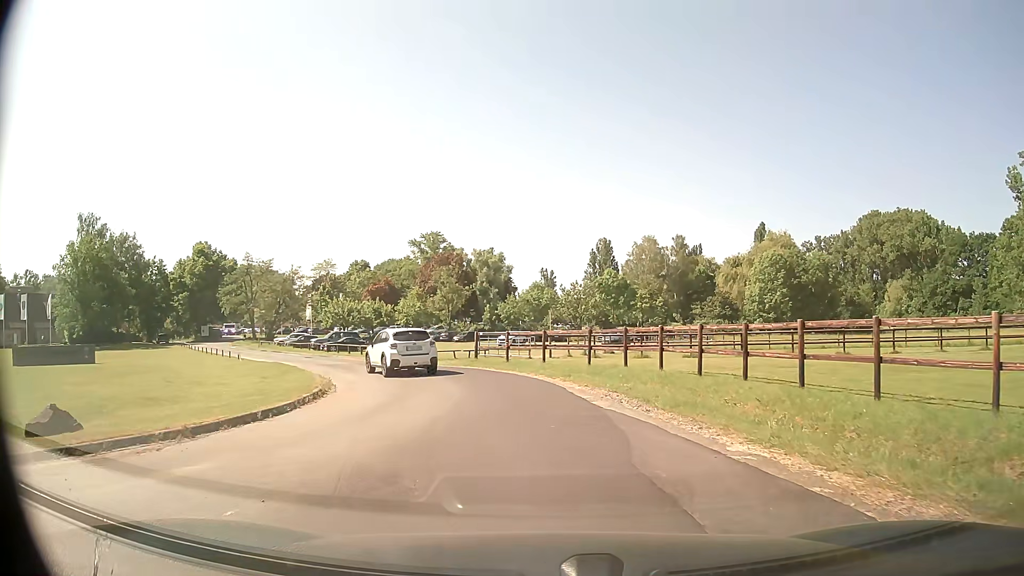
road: service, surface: paved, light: Day
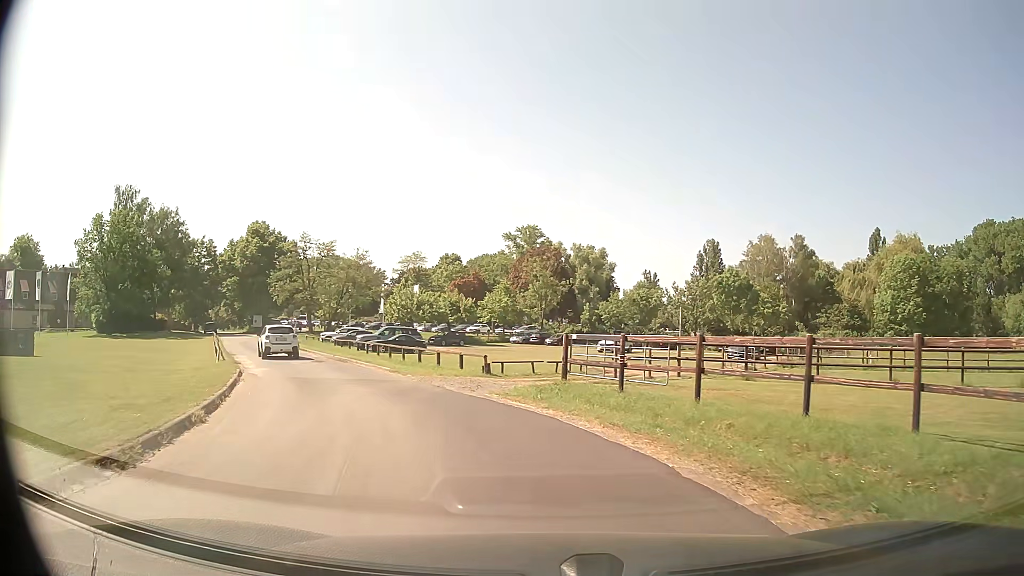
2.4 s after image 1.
(-1.0, +14.2) m; -9°
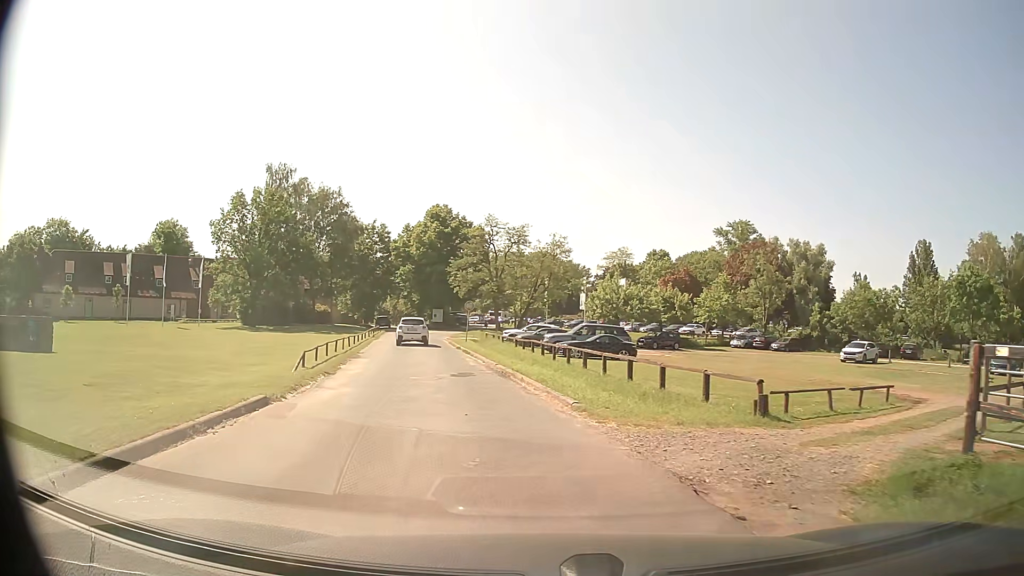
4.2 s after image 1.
(-1.6, +11.2) m; -17°
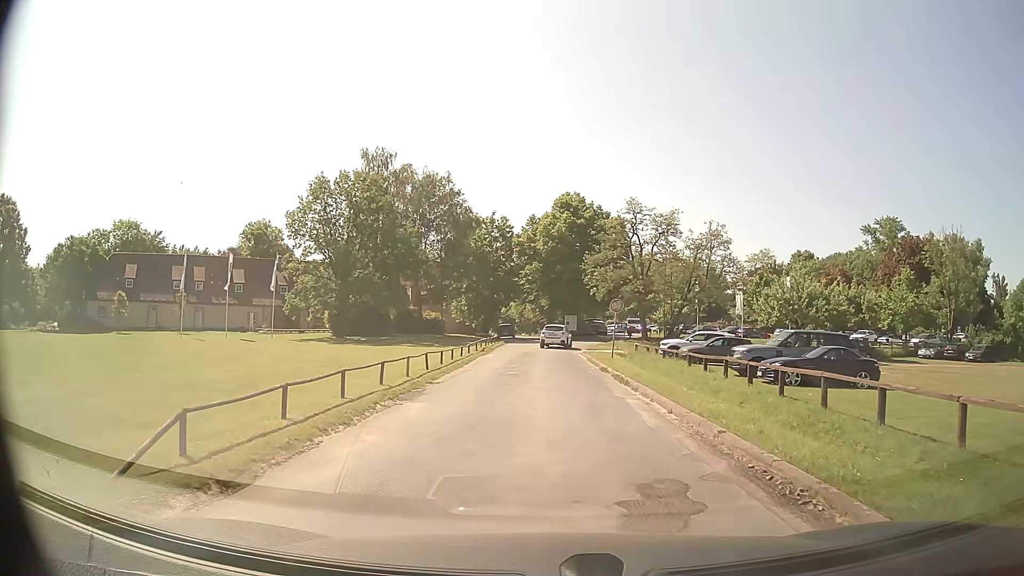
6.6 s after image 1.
(-1.7, +12.9) m; -12°
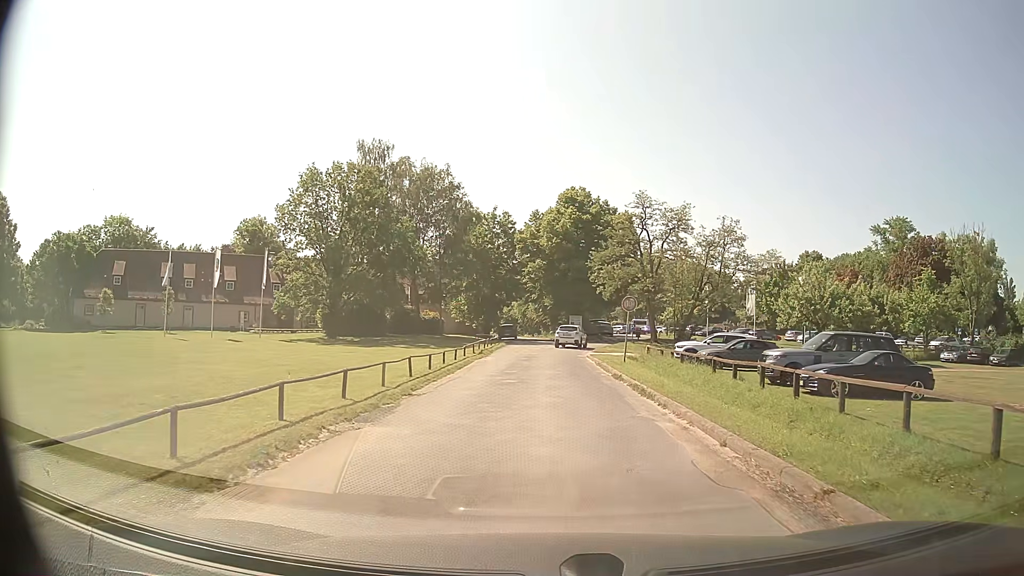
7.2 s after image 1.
(0.0, +3.2) m; 0°
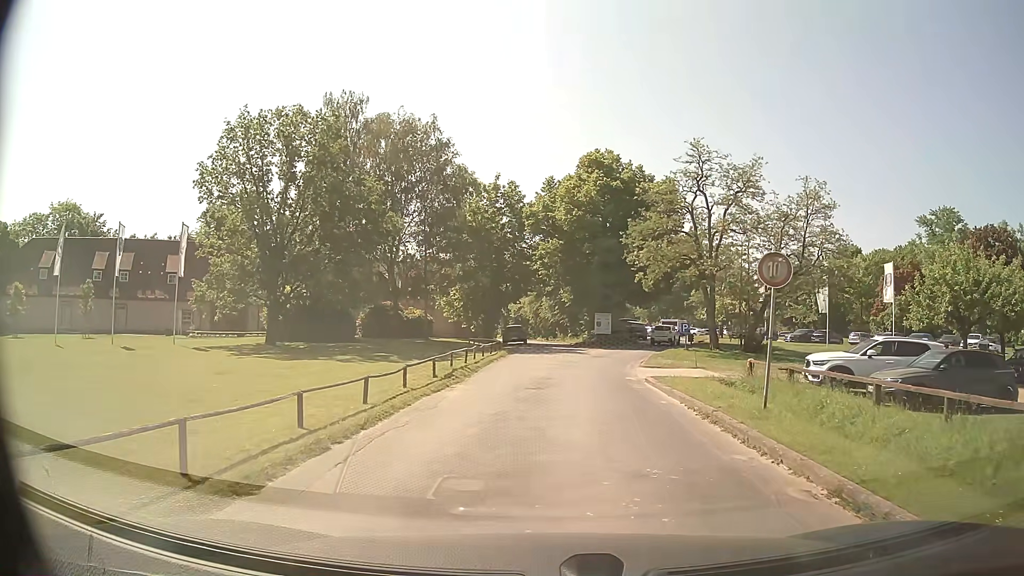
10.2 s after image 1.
(-0.1, +15.5) m; -1°
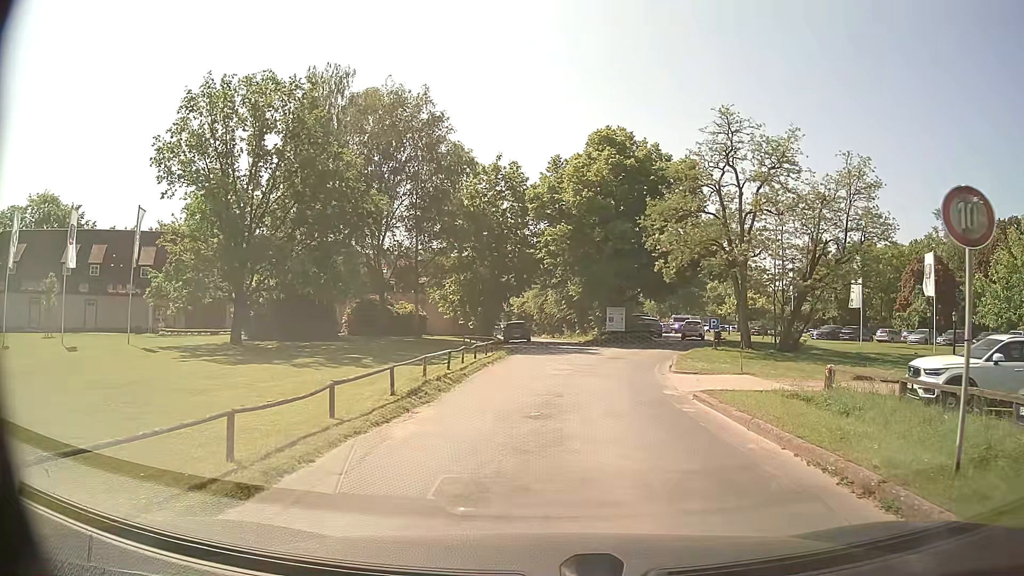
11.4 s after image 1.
(0.0, +5.4) m; -1°
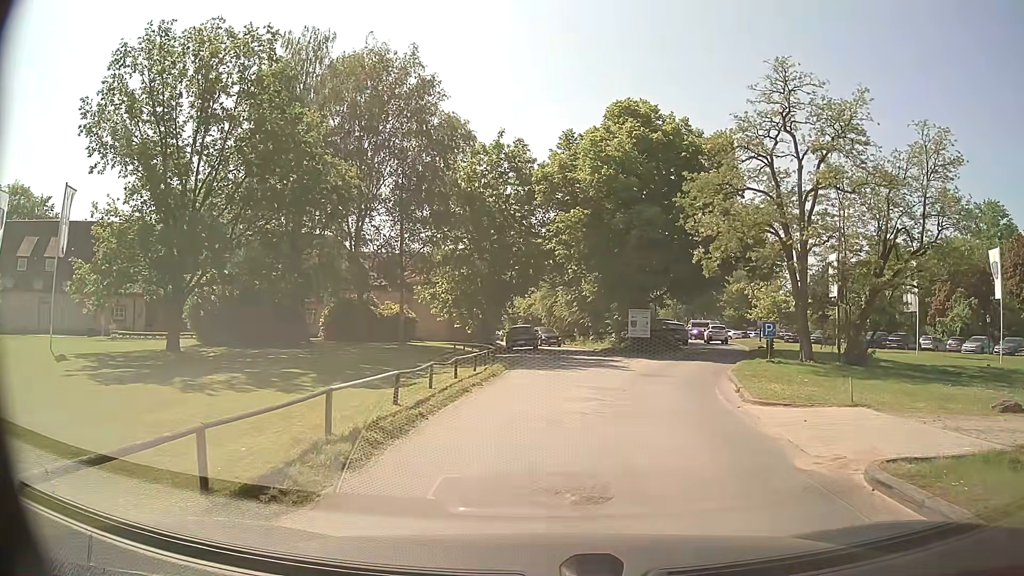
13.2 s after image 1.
(0.0, +7.3) m; 0°
